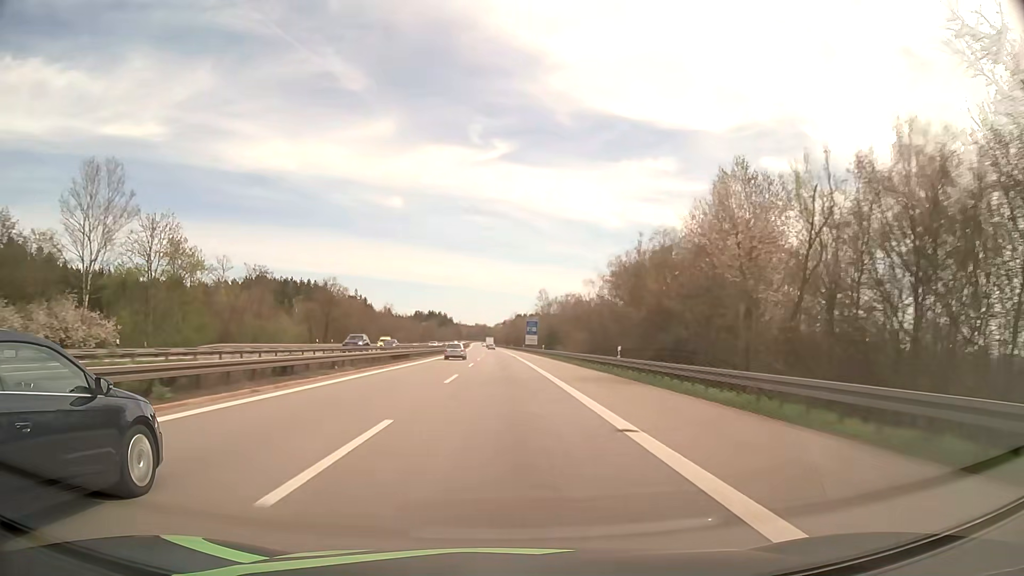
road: motorway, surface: asphalt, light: Day
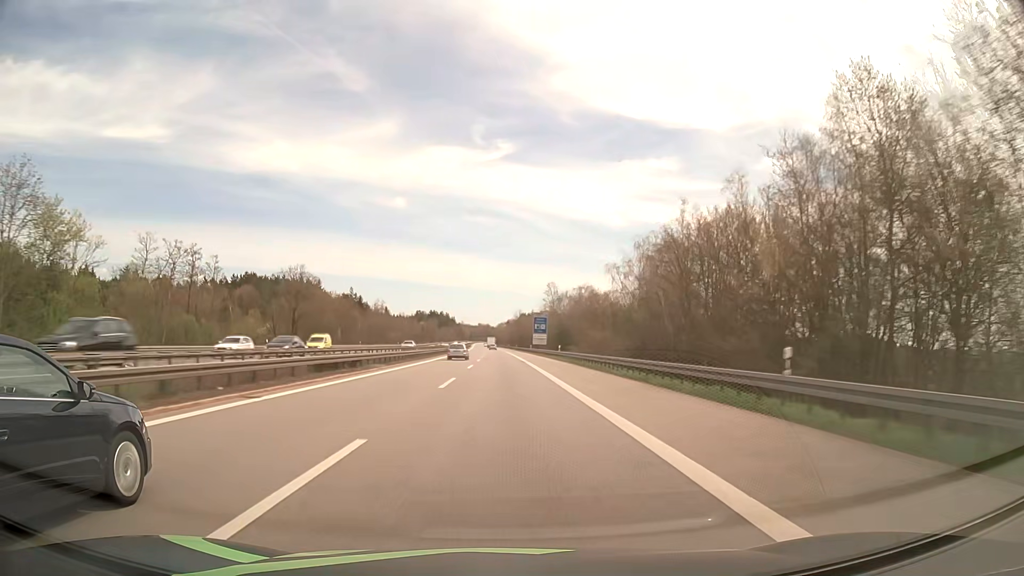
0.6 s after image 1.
(0.0, +20.0) m; 0°
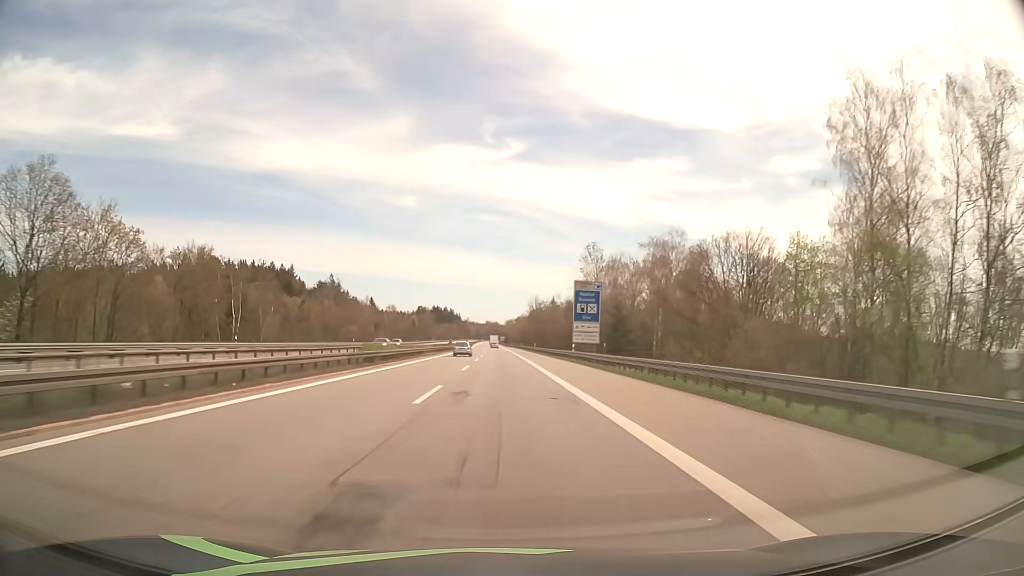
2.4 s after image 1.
(-0.4, +58.8) m; -1°
(0, +10) (0, +20) (0, +30) (0, +40) (0, +50) (0, +60) (0, +70) (-1, +80) (-1, +90) (-1, +100) m
